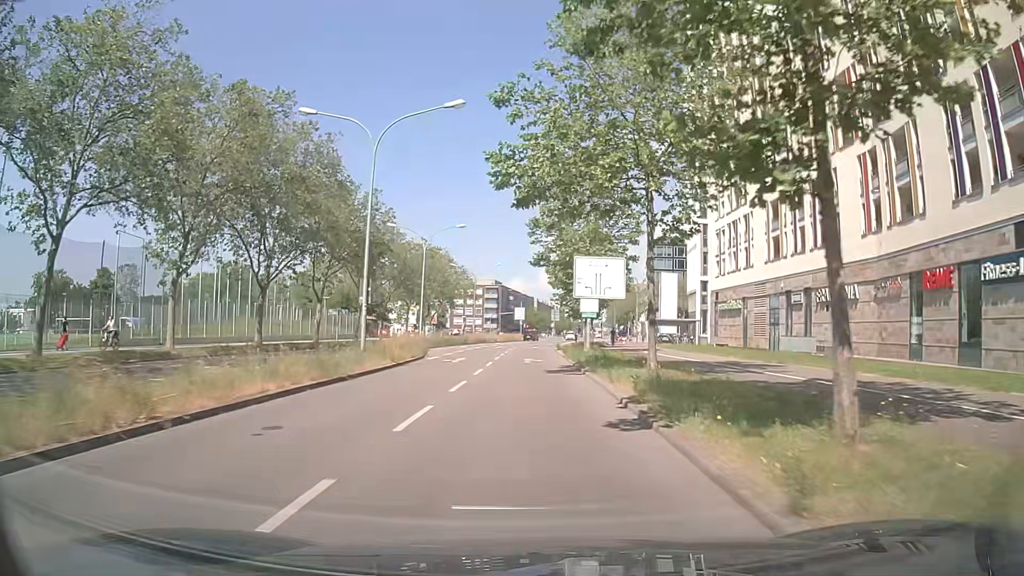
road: secondary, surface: asphalt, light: Day
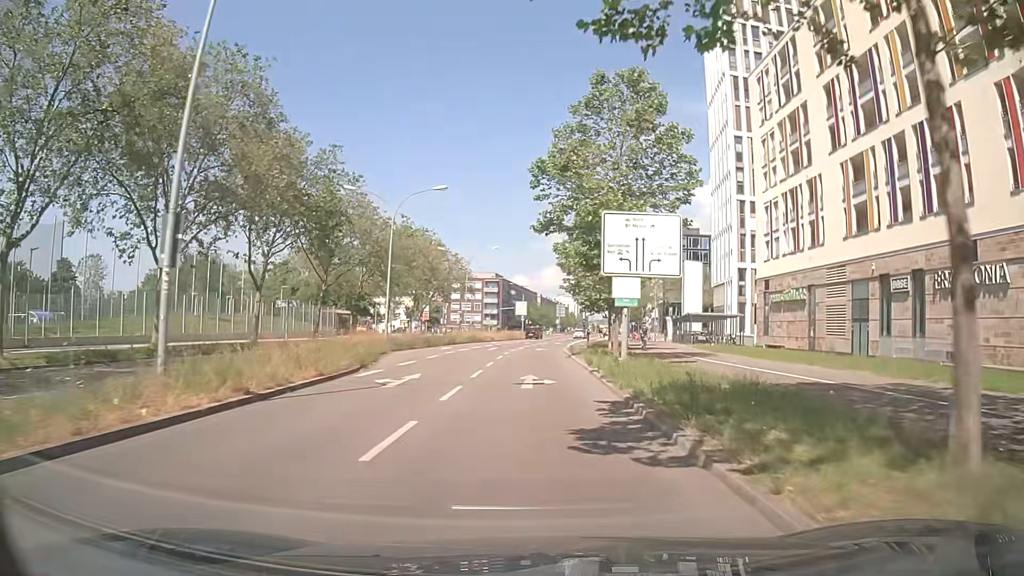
(-0.2, +14.0) m; -1°
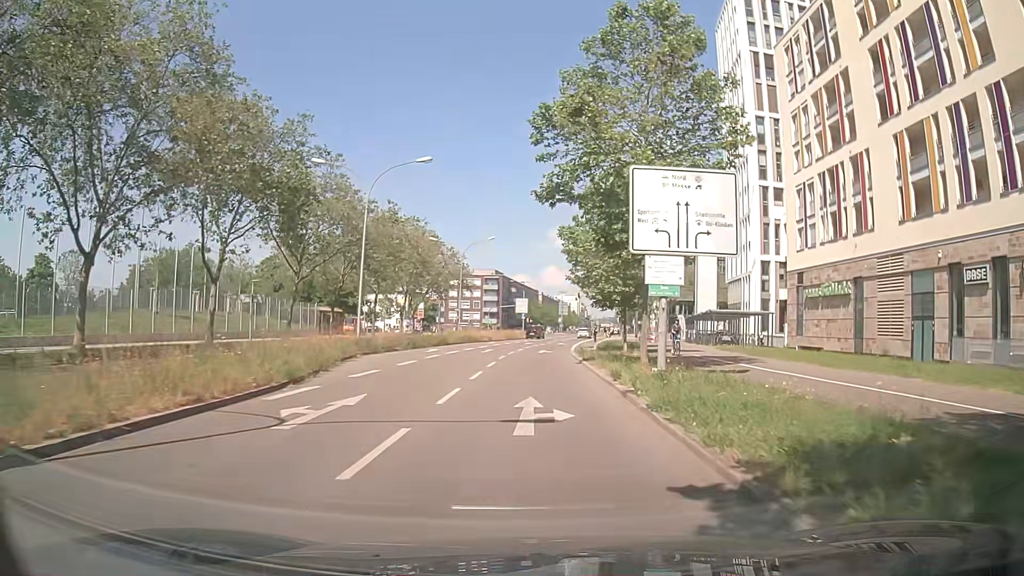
(0.0, +6.9) m; 0°
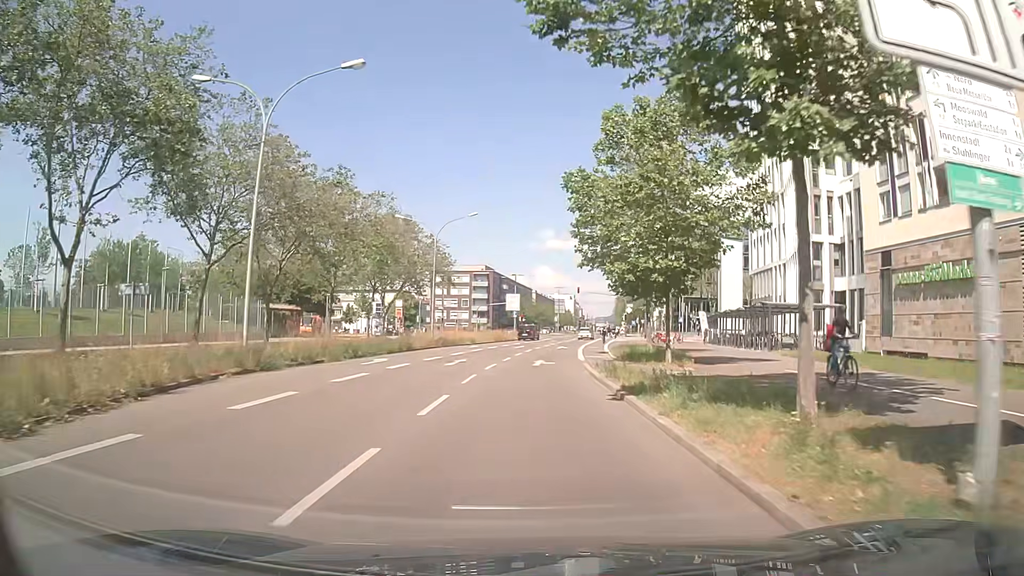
(+0.1, +13.4) m; +1°
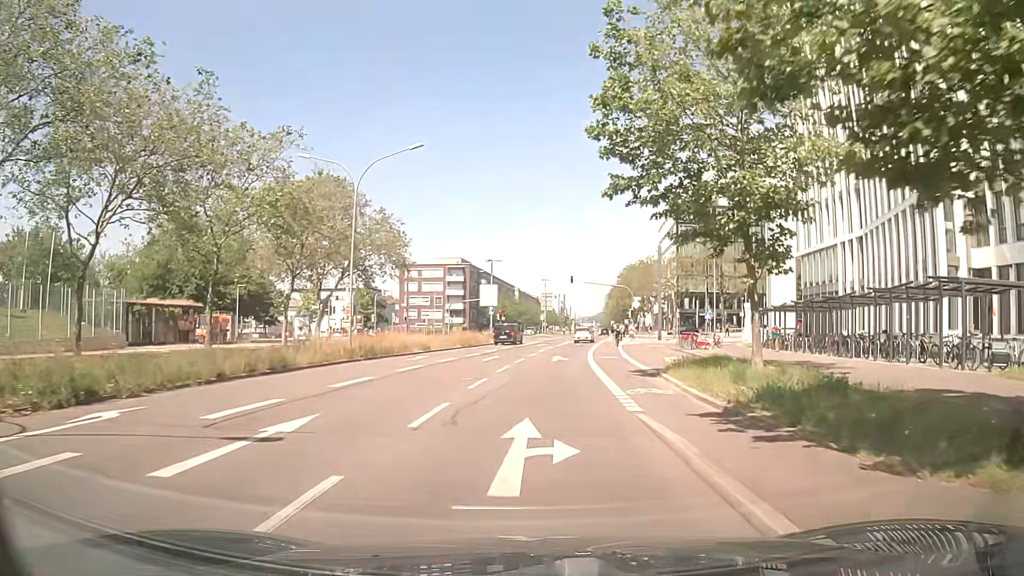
(+0.2, +19.4) m; +1°
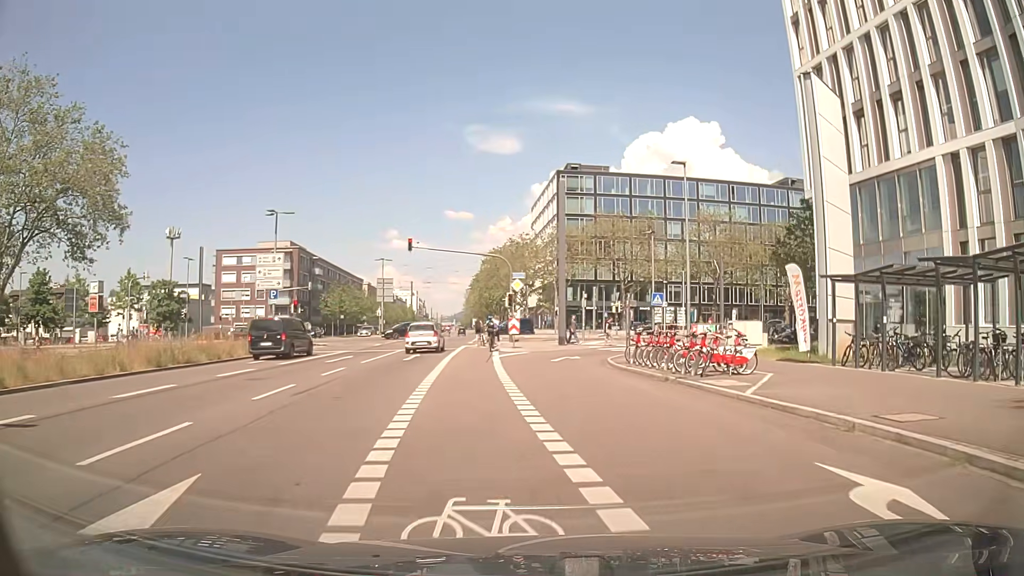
(+3.1, +28.5) m; +12°
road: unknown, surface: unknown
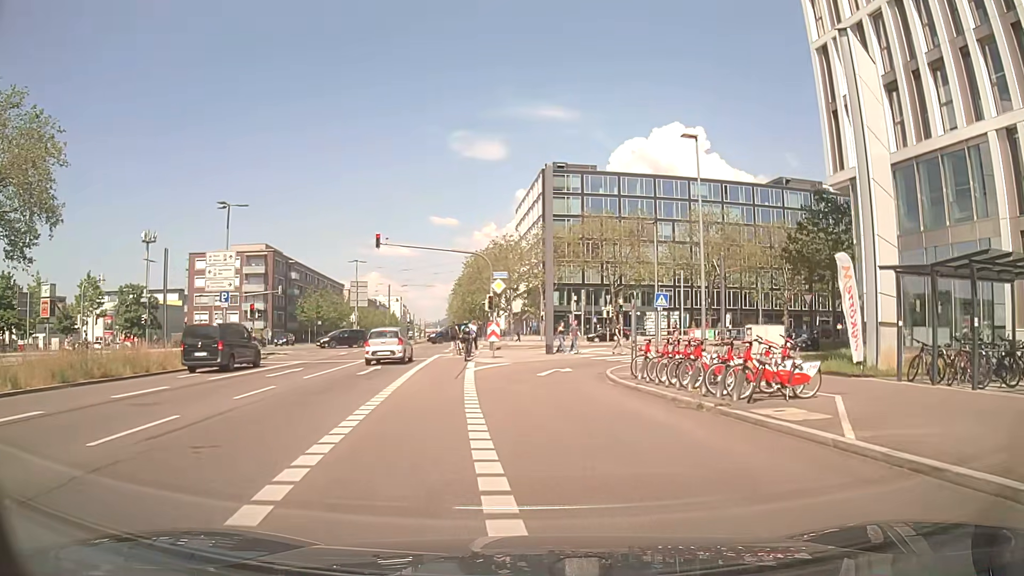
(+0.1, +4.9) m; +1°
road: secondary_link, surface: asphalt
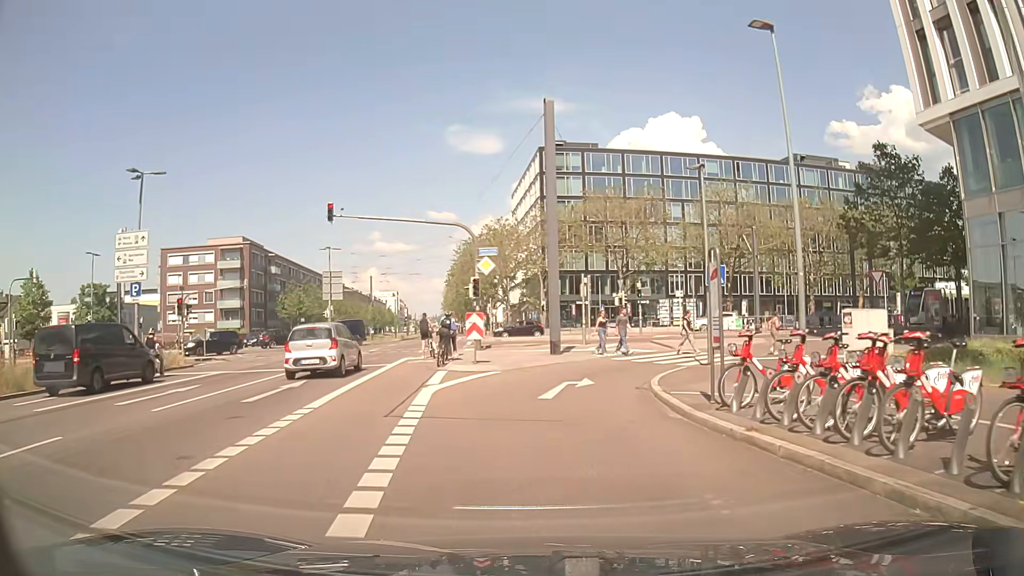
(+0.1, +8.7) m; 0°
